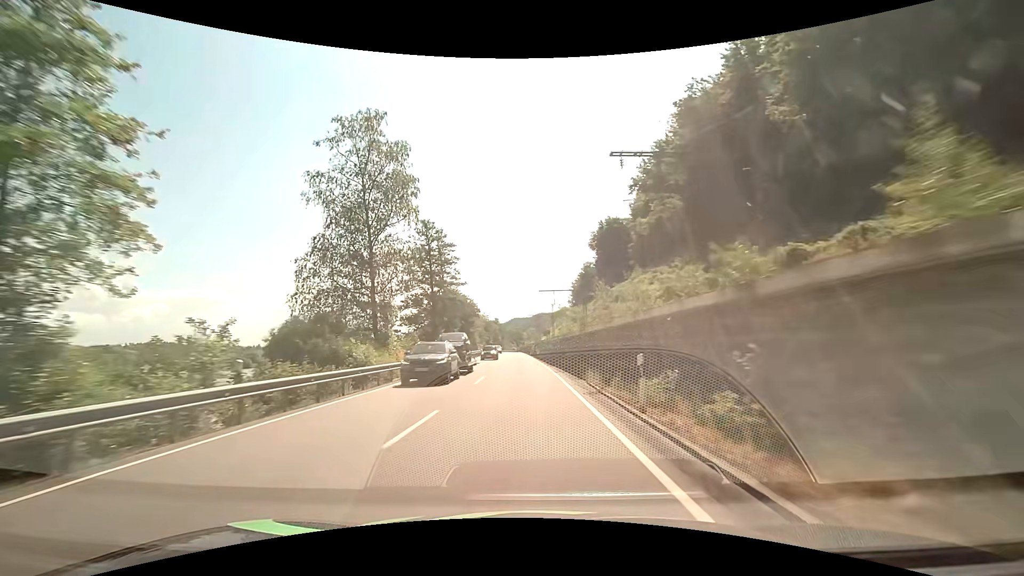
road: primary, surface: asphalt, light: Day
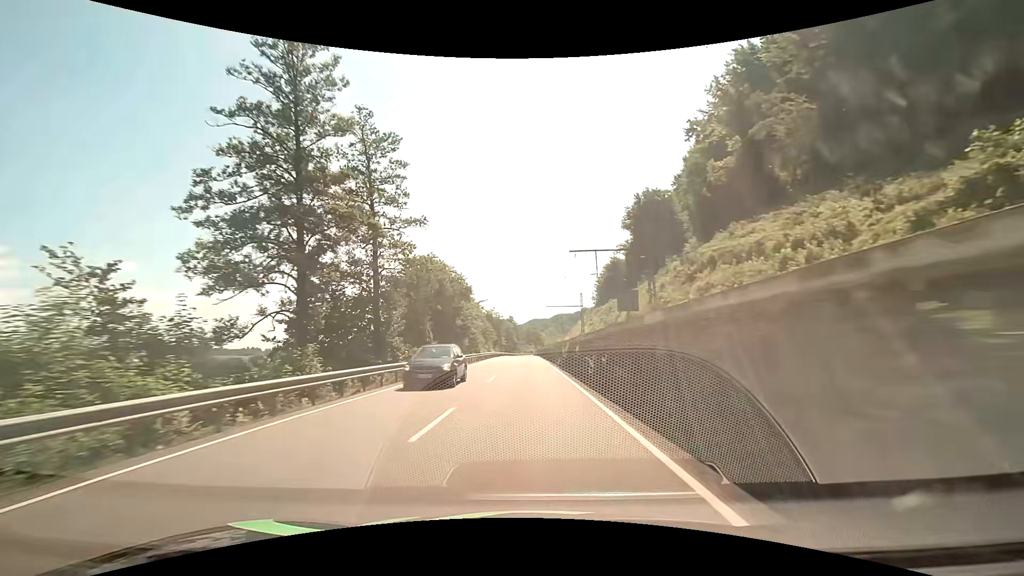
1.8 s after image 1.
(-0.5, +35.6) m; -2°
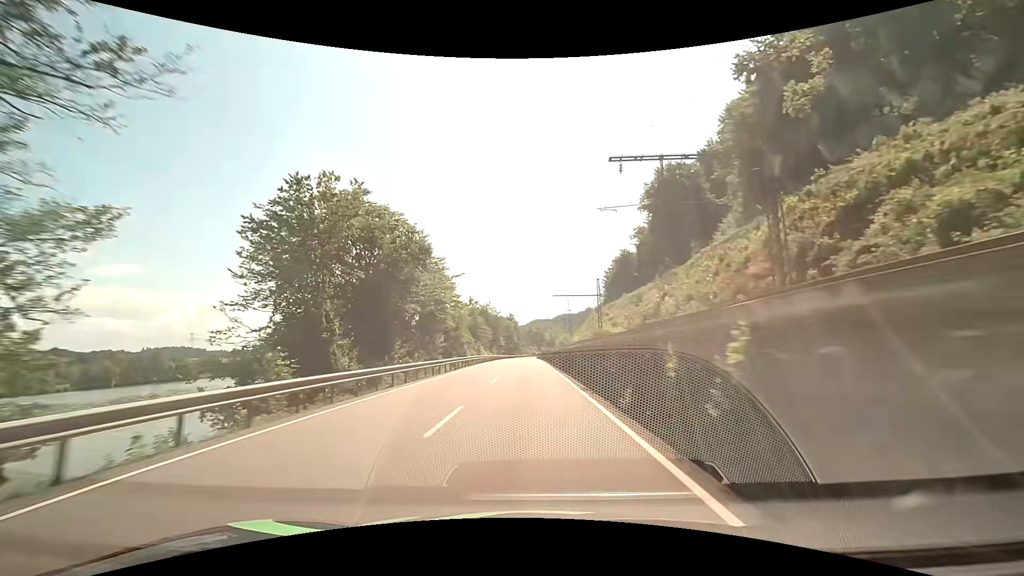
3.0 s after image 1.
(-0.1, +23.6) m; 0°
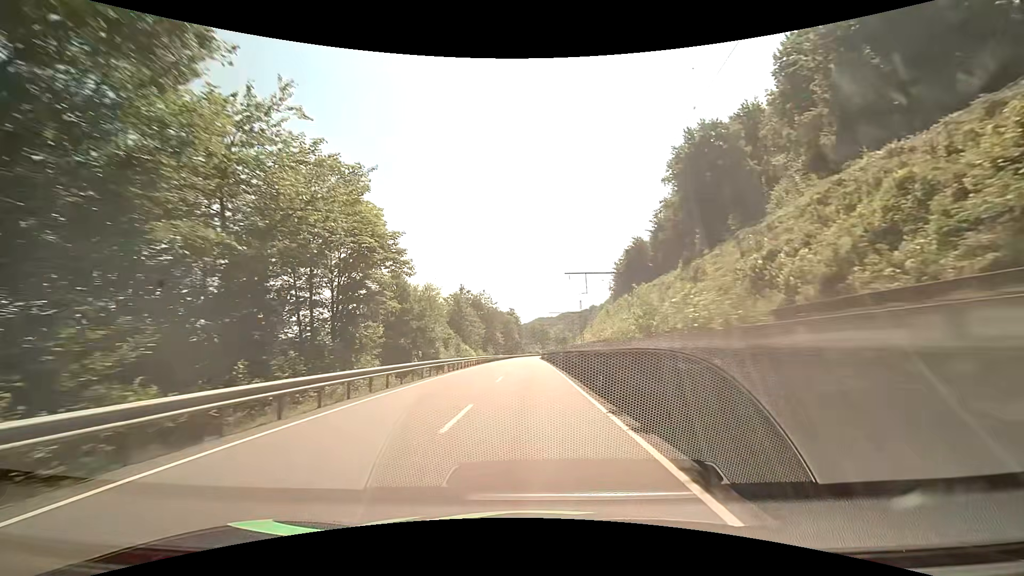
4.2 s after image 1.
(-0.1, +23.4) m; 0°
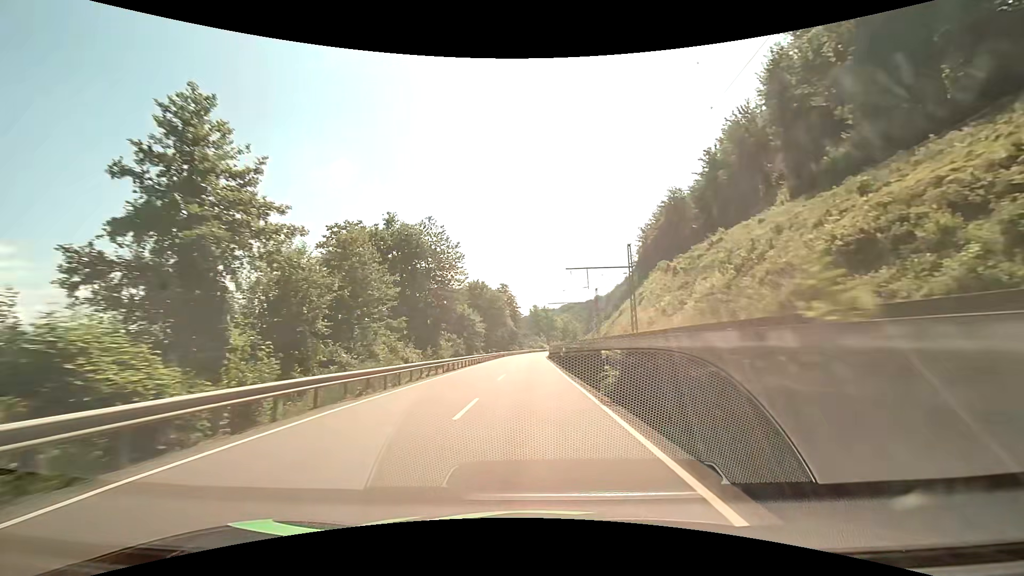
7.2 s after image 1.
(-0.2, +58.4) m; 0°
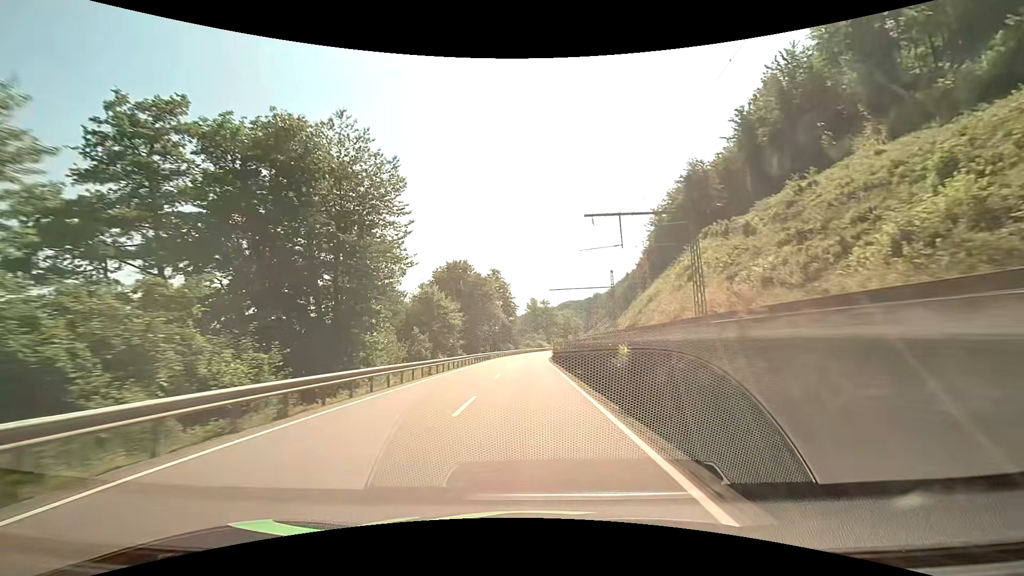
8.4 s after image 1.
(0.0, +23.4) m; 0°
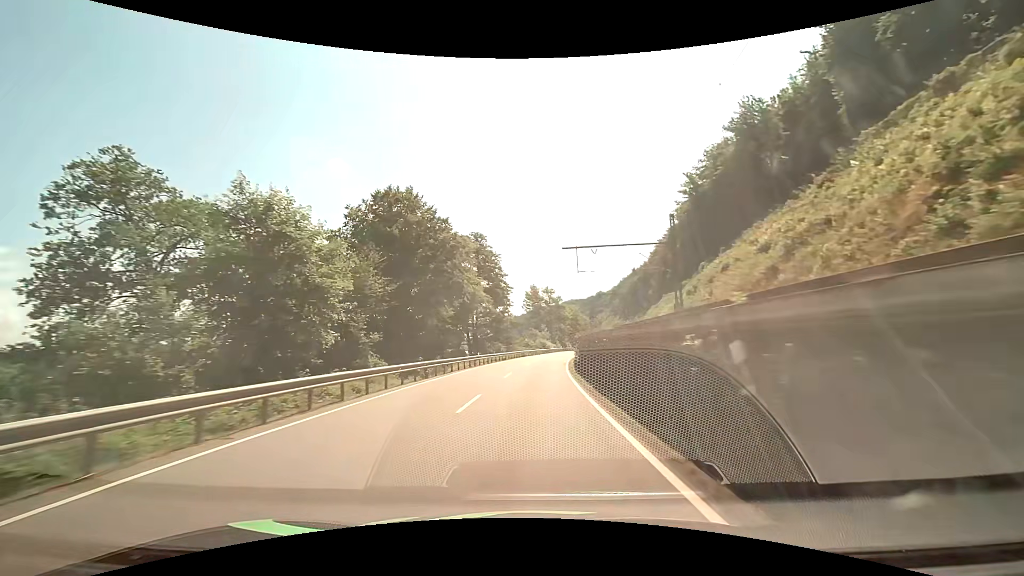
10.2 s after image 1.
(0.0, +35.3) m; 0°
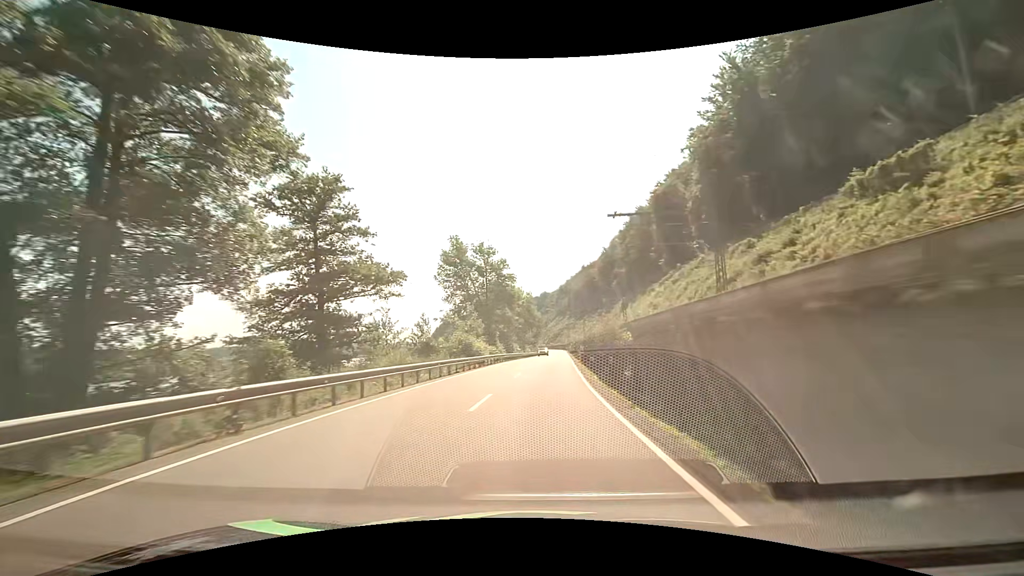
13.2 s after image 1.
(+2.7, +59.2) m; +7°
(0, +10) (0, +20) (+1, +30) (+2, +40) (+2, +50) (+3, +60) (+4, +70) (+4, +80) (+5, +90) (+5, +100) m
